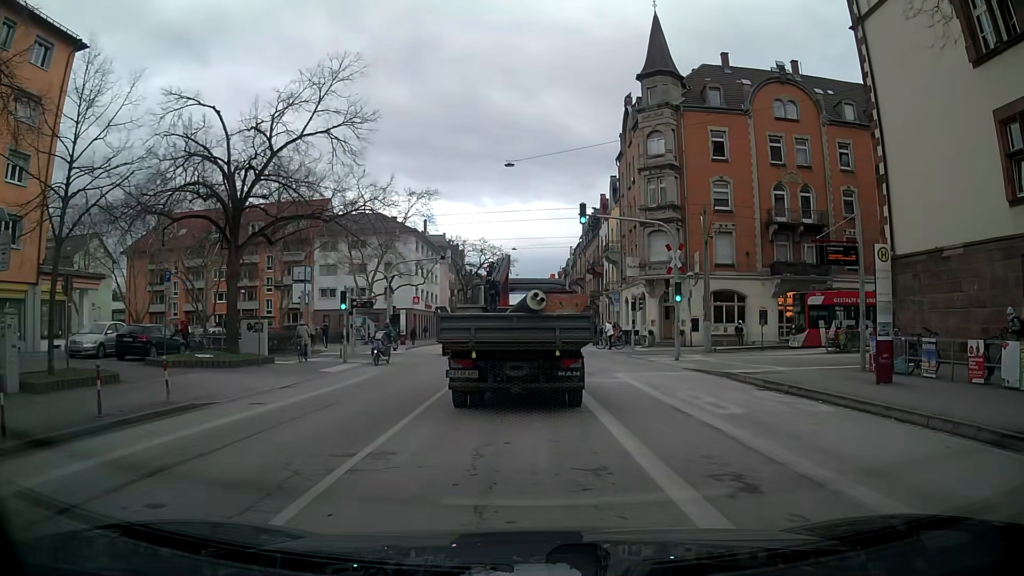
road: secondary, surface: asphalt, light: Day
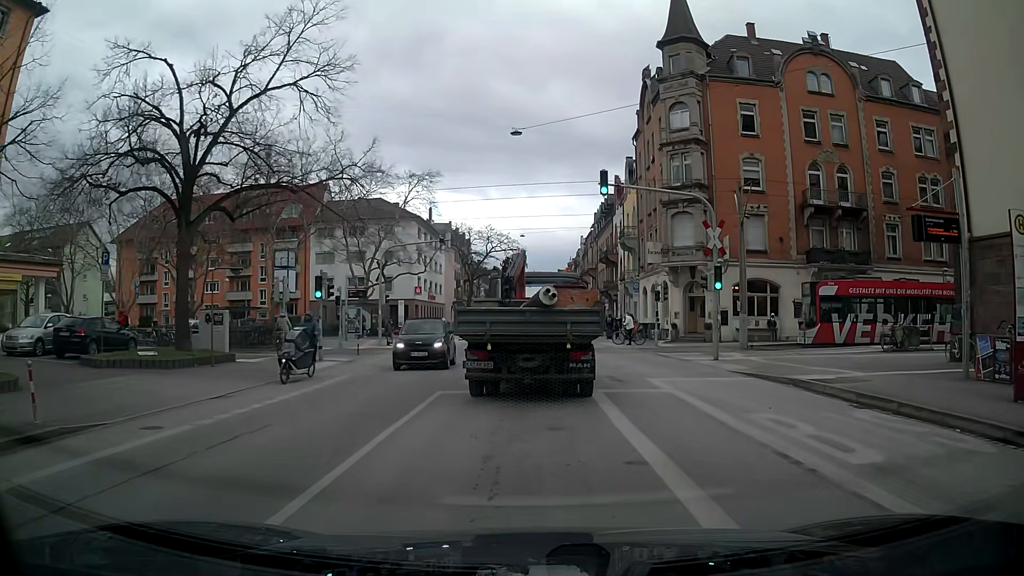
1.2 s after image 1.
(-0.1, +4.7) m; -1°
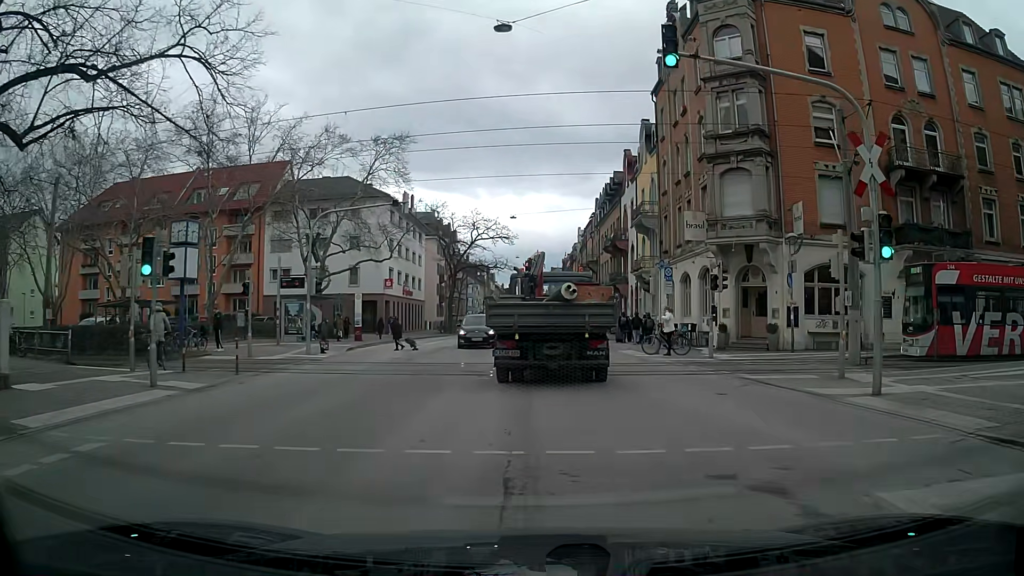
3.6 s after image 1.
(-0.2, +11.7) m; 0°
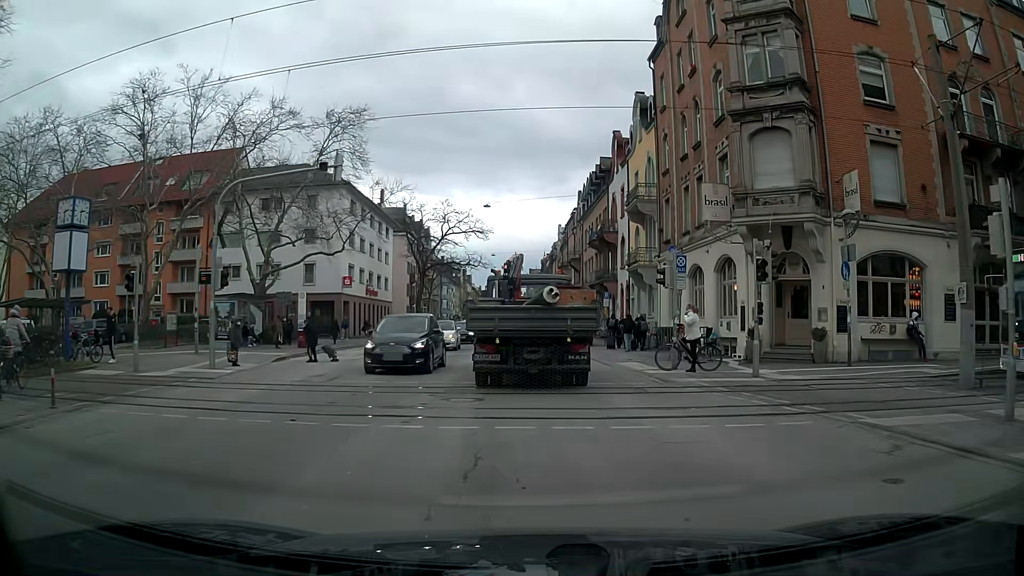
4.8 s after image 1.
(+0.1, +6.8) m; +2°
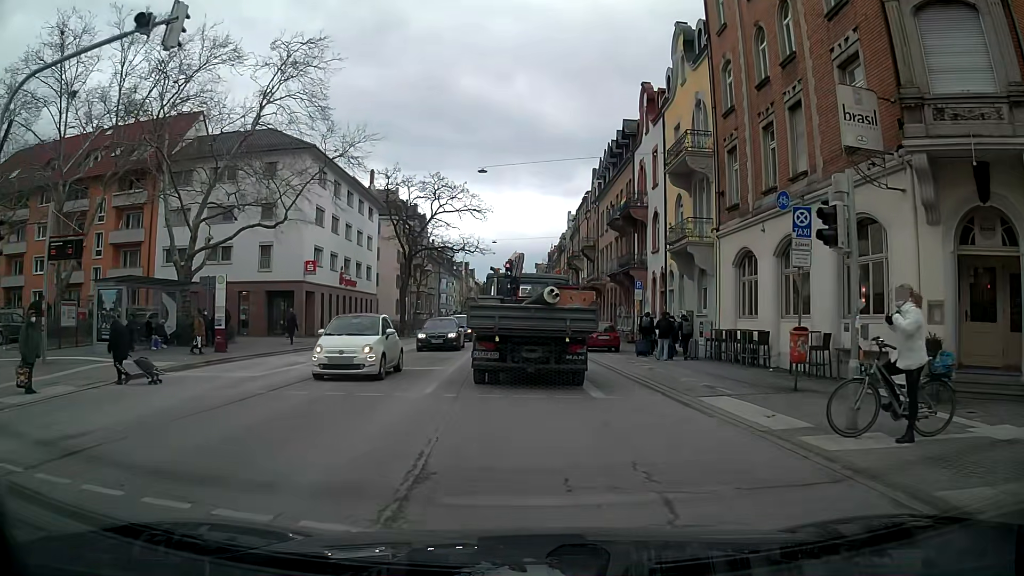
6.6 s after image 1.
(0.0, +10.5) m; 0°
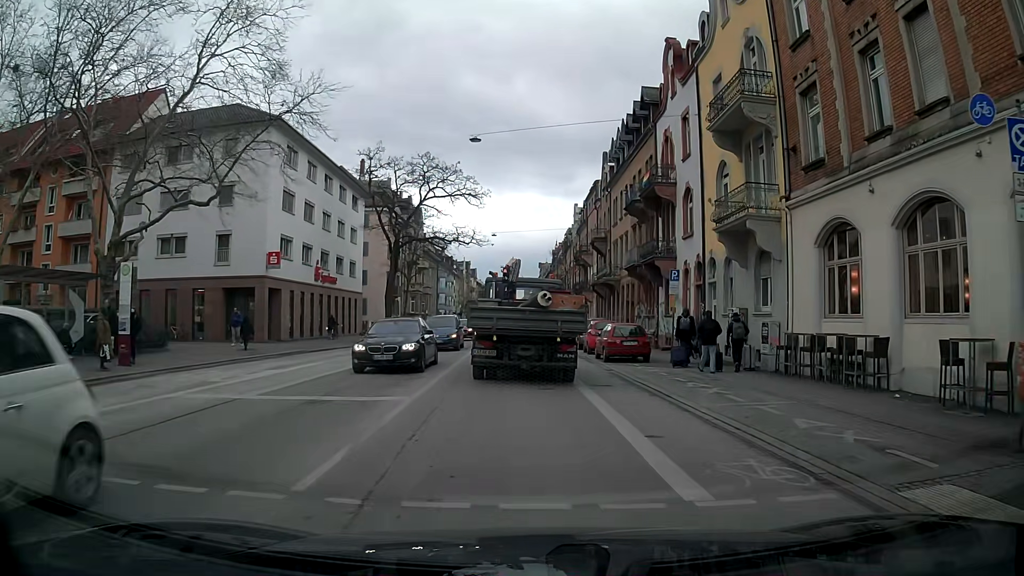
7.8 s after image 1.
(-0.1, +7.0) m; 0°
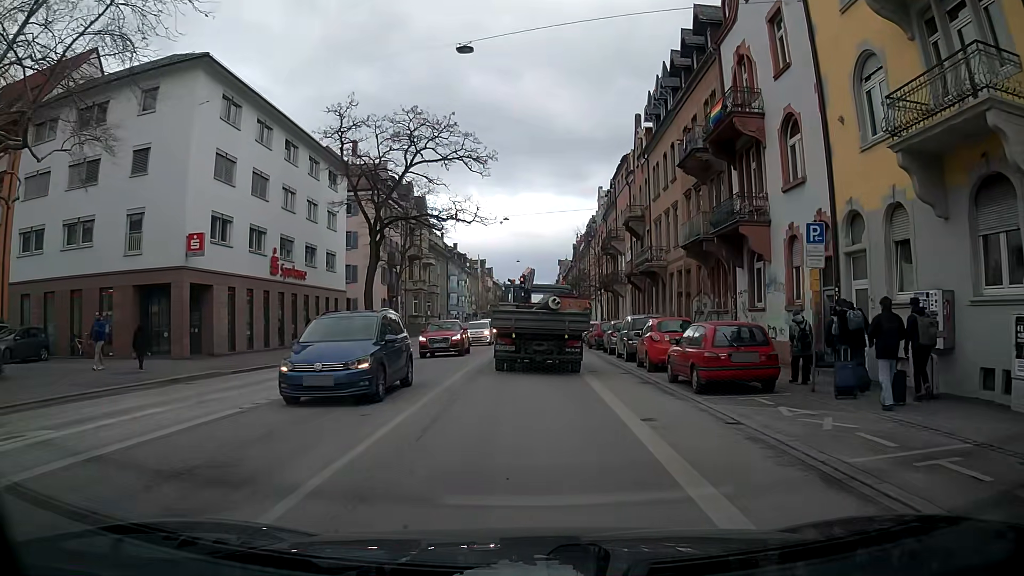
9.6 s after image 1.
(-0.2, +11.1) m; -3°
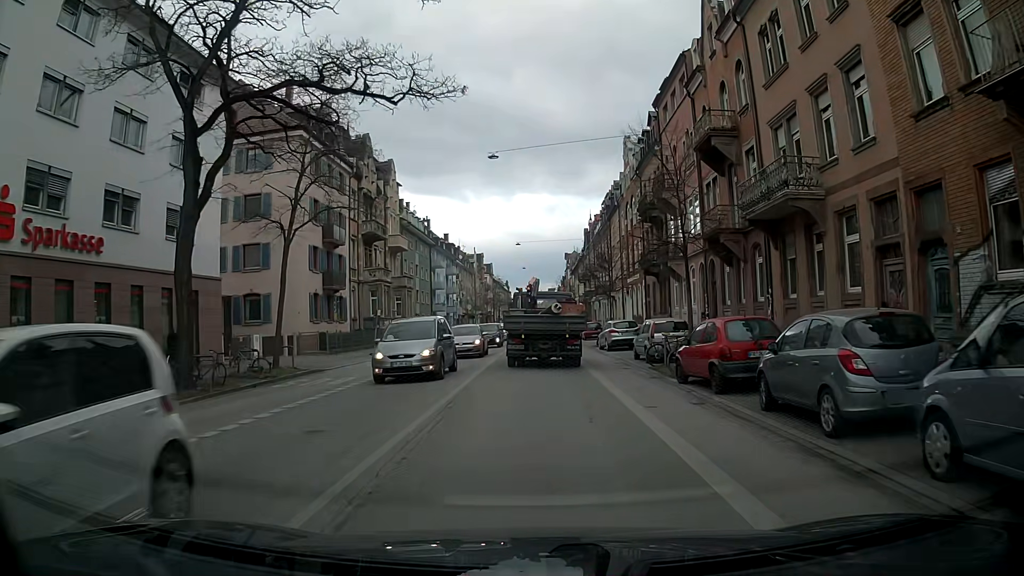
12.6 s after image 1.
(+0.4, +21.4) m; +1°
(0, +10) (0, +20) (0, +30) (0, +40) (0, +50) (0, +60) (0, +70) (-1, +80) (-1, +90) (-1, +100) m
